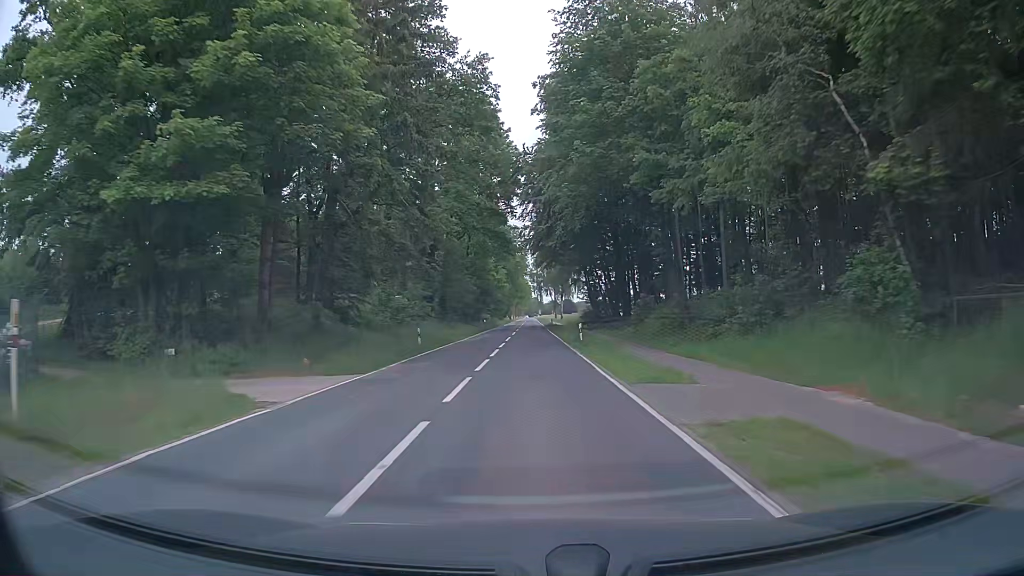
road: tertiary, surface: asphalt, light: Day
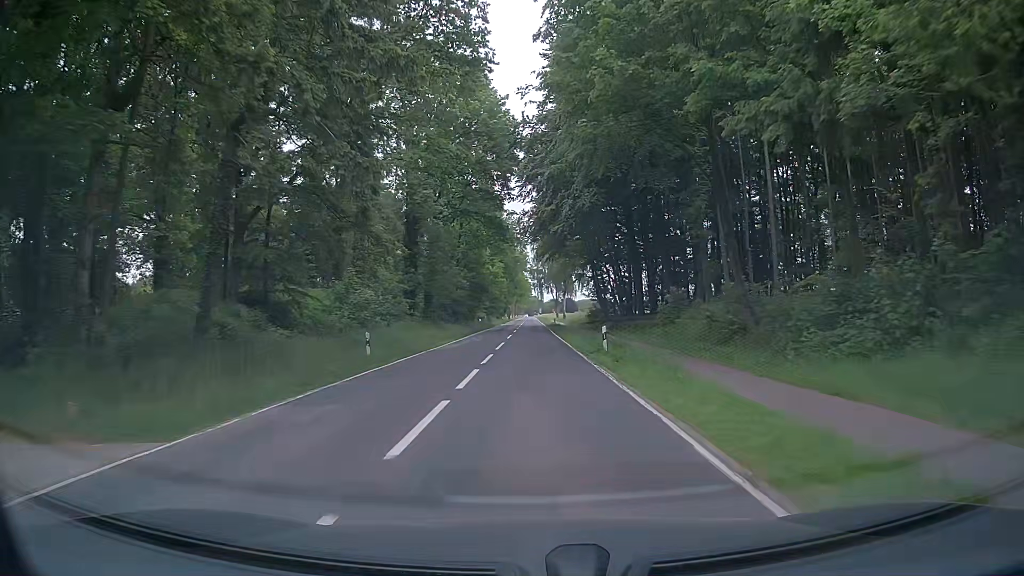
(0.0, +10.4) m; 0°
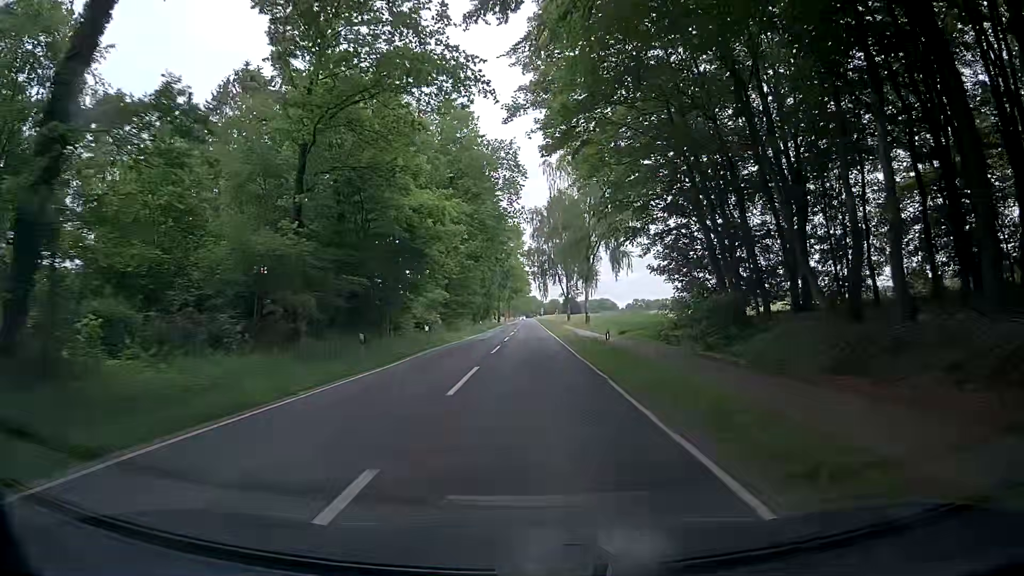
(0.0, +51.9) m; 0°
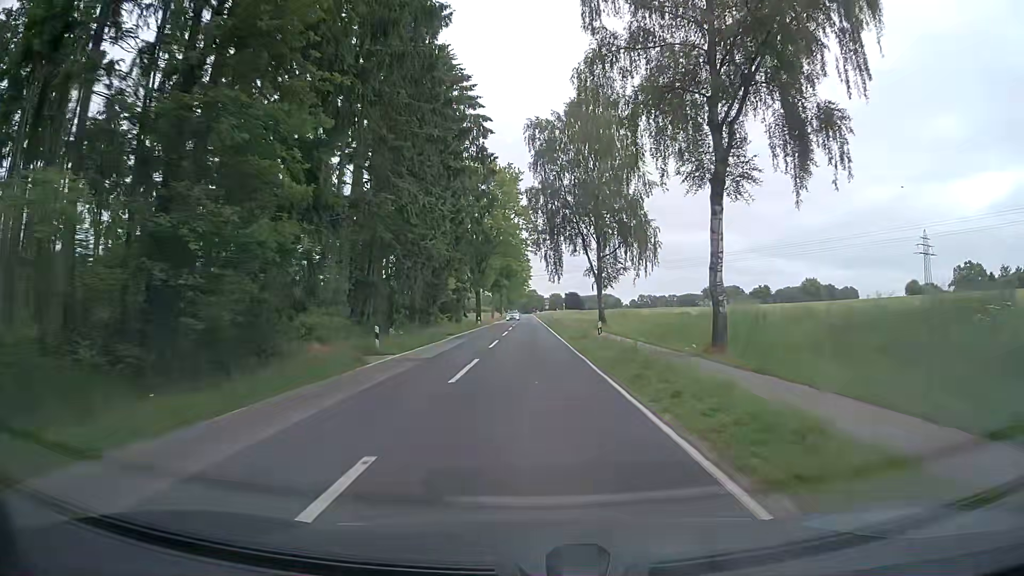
(+0.4, +49.4) m; 0°
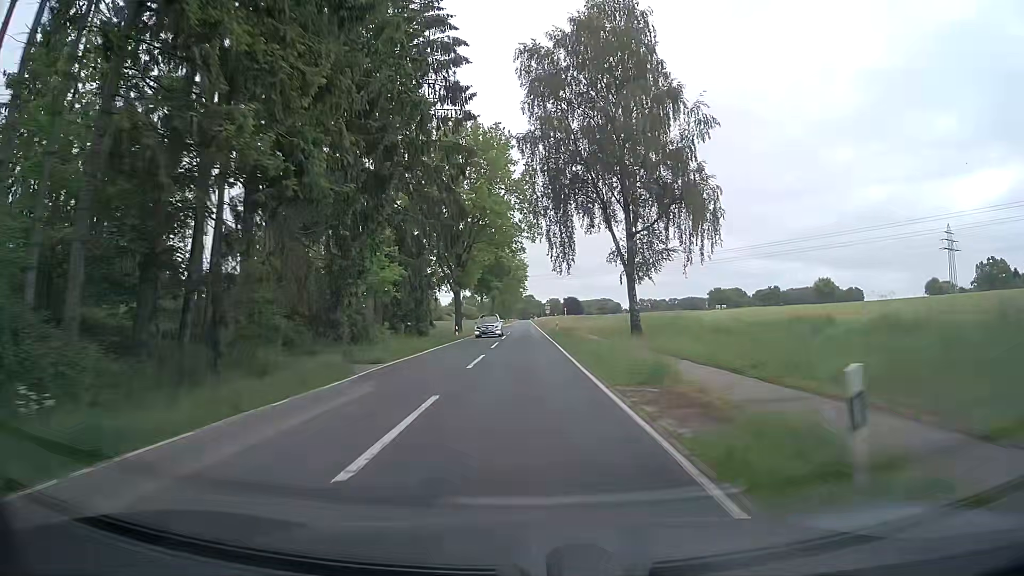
(+0.2, +19.5) m; +1°
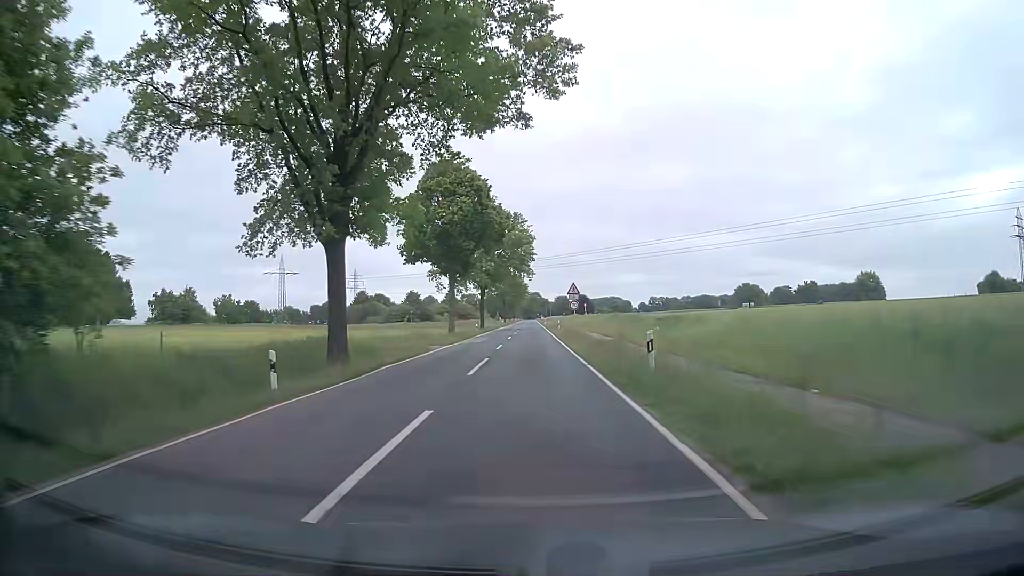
(-0.3, +40.0) m; -1°
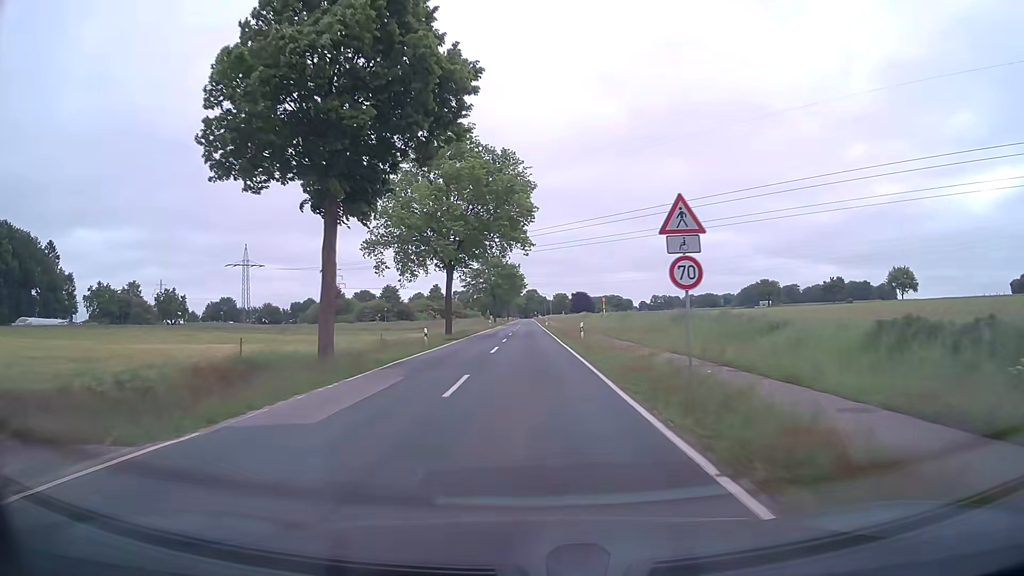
(+0.2, +30.6) m; 0°
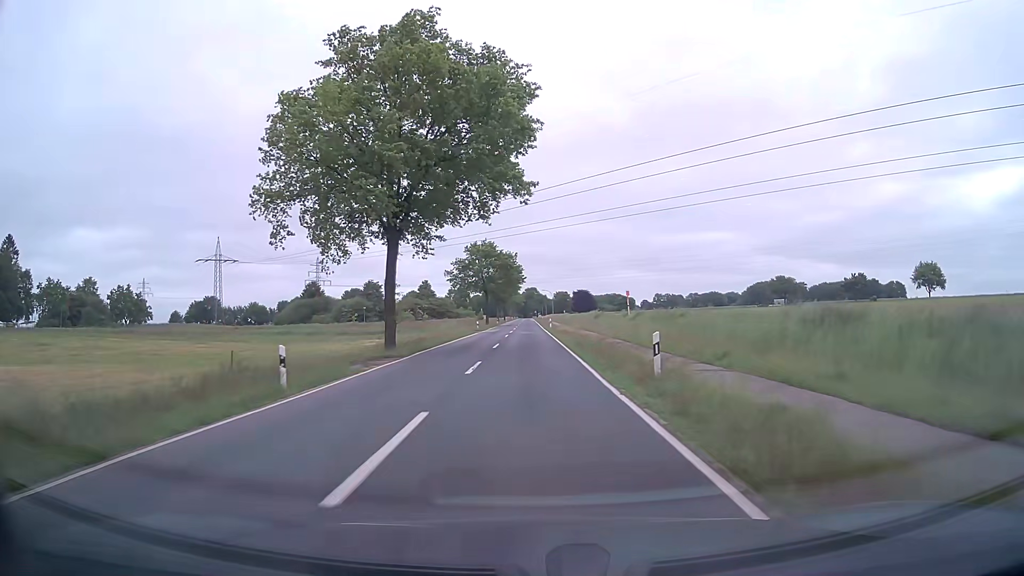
(+0.1, +20.1) m; +1°
